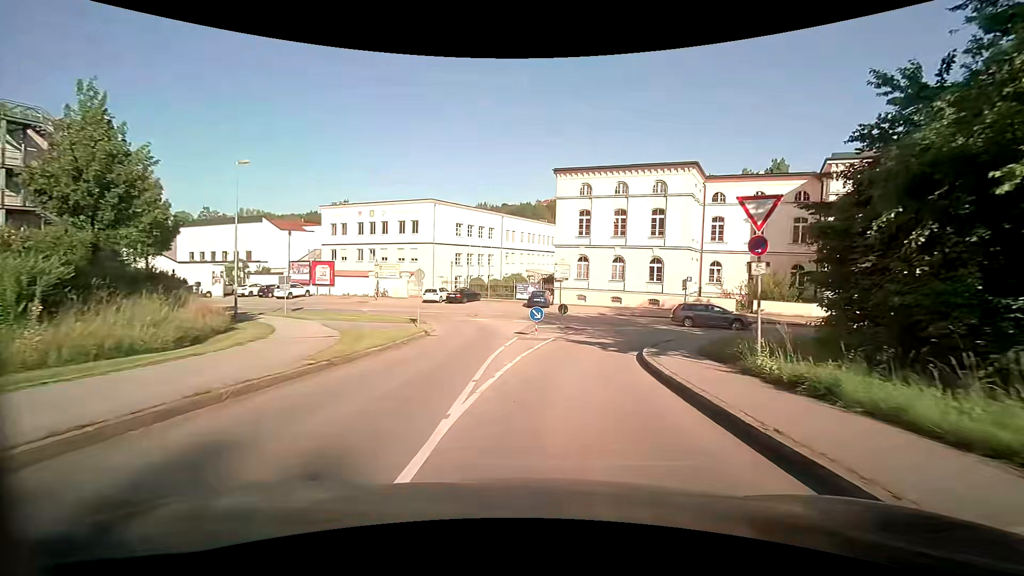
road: tertiary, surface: asphalt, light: Day
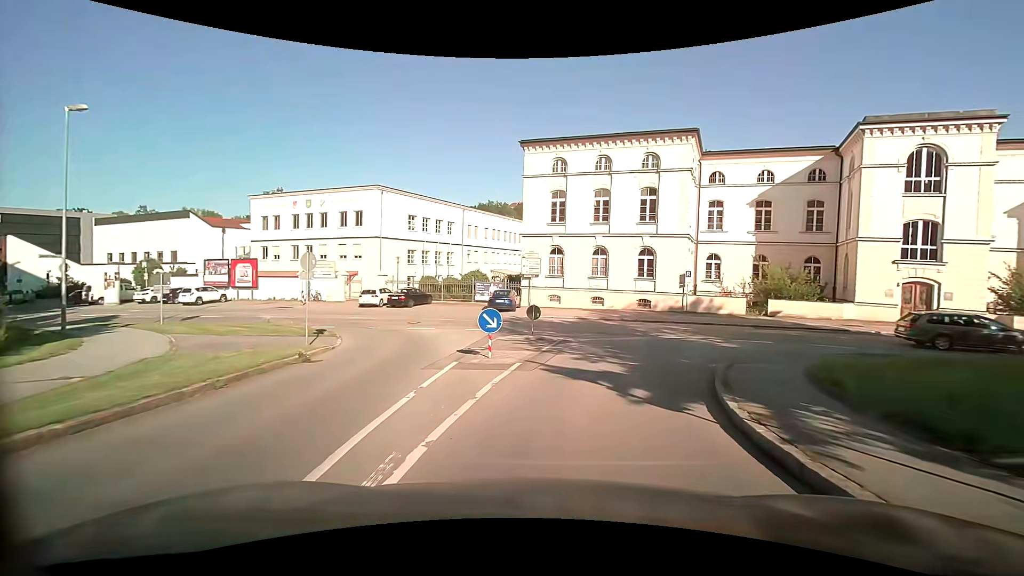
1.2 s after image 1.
(+0.3, +8.5) m; +4°
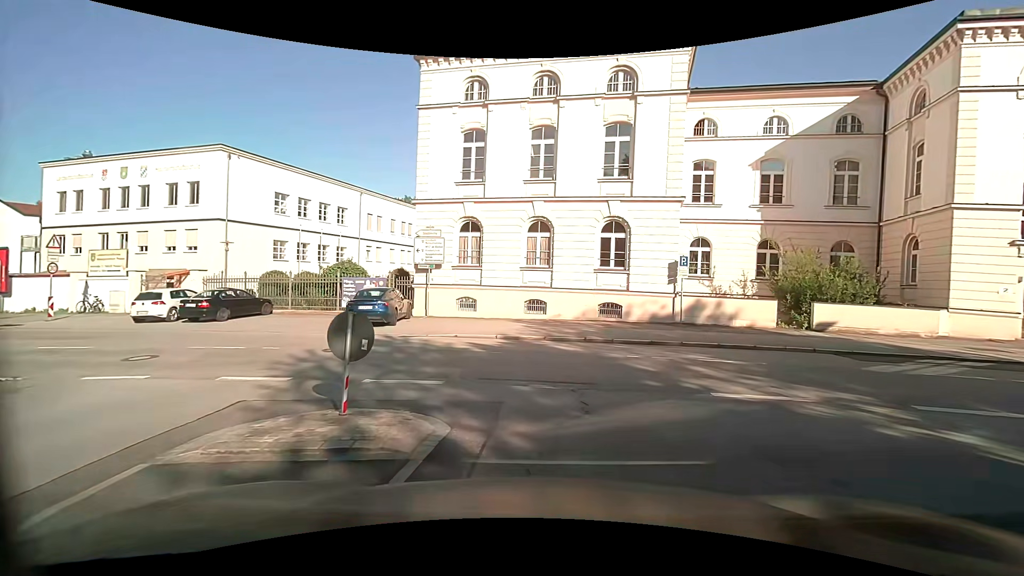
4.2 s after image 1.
(+1.0, +13.6) m; +8°
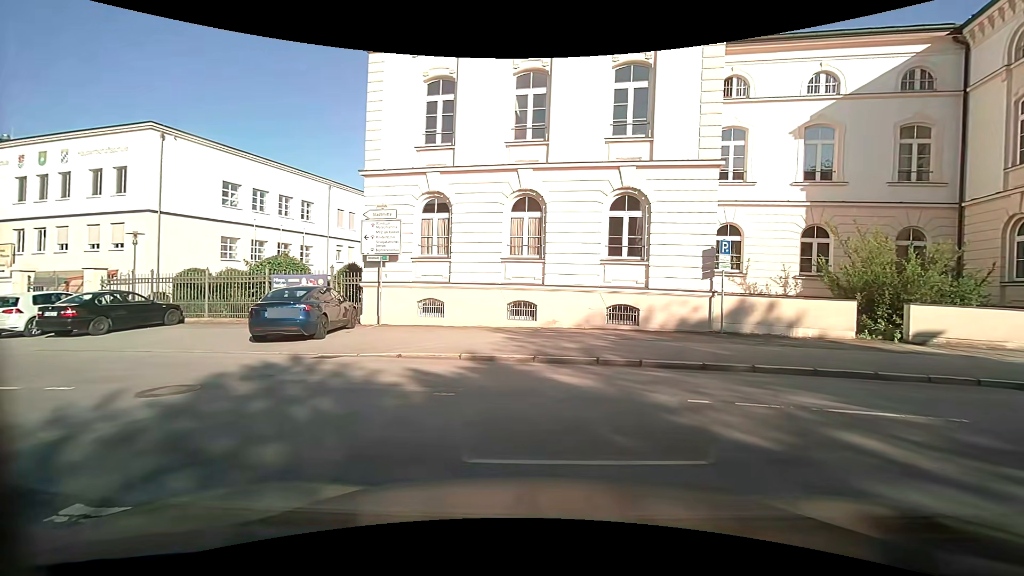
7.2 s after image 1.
(+0.1, +5.3) m; +1°
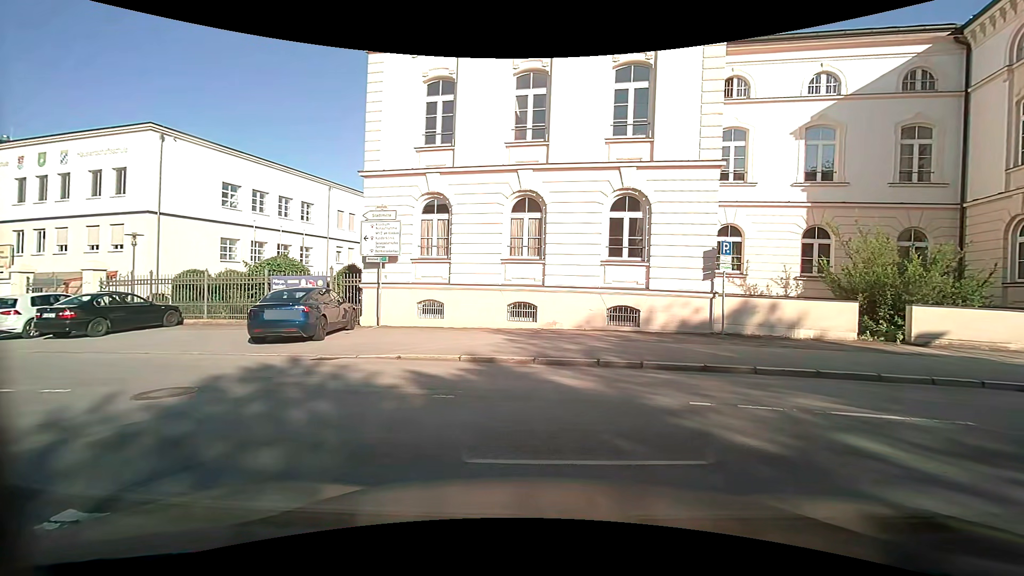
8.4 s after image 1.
(0.0, +0.1) m; 0°
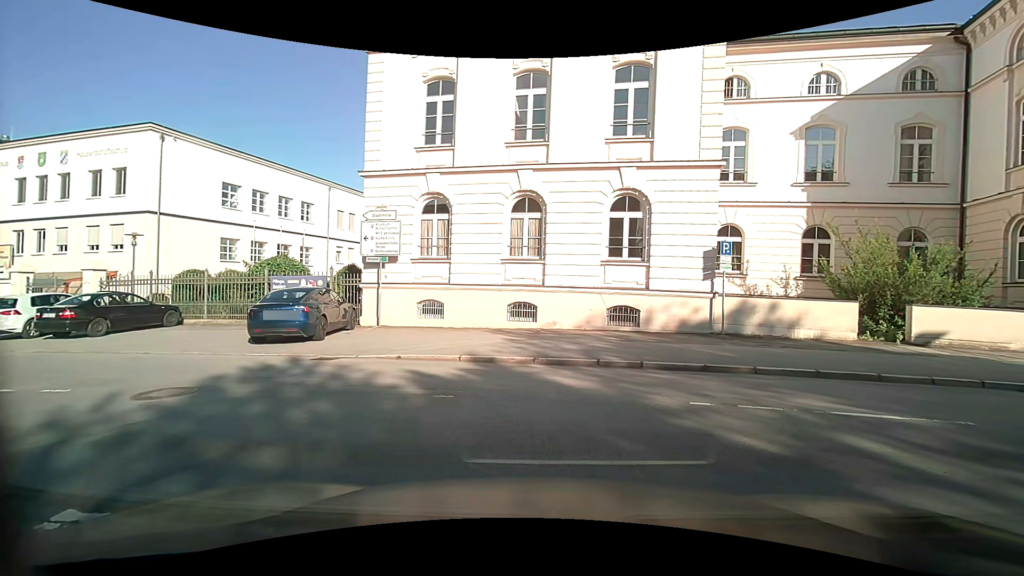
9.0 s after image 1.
(0.0, 0.0) m; 0°
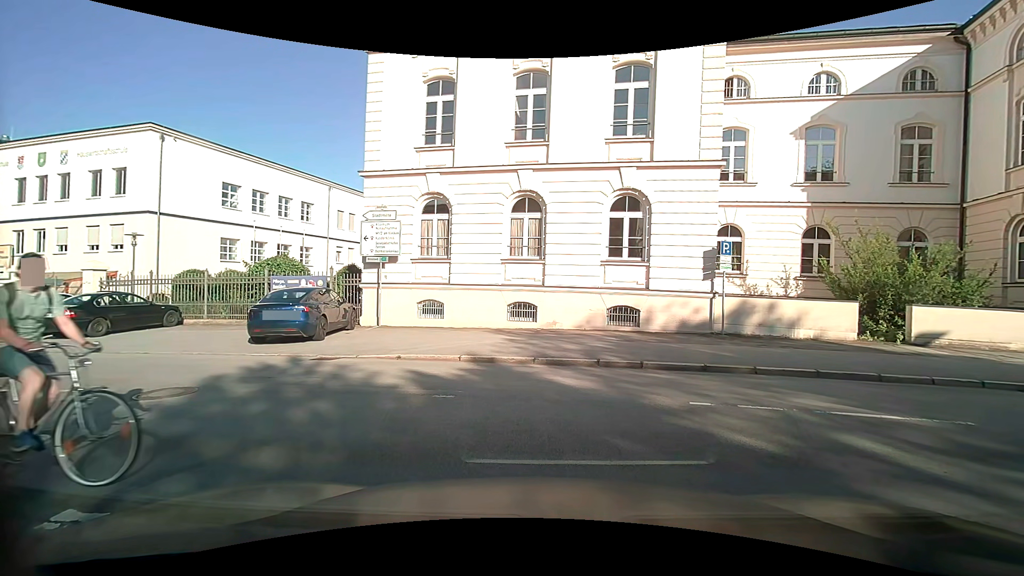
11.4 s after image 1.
(0.0, 0.0) m; 0°
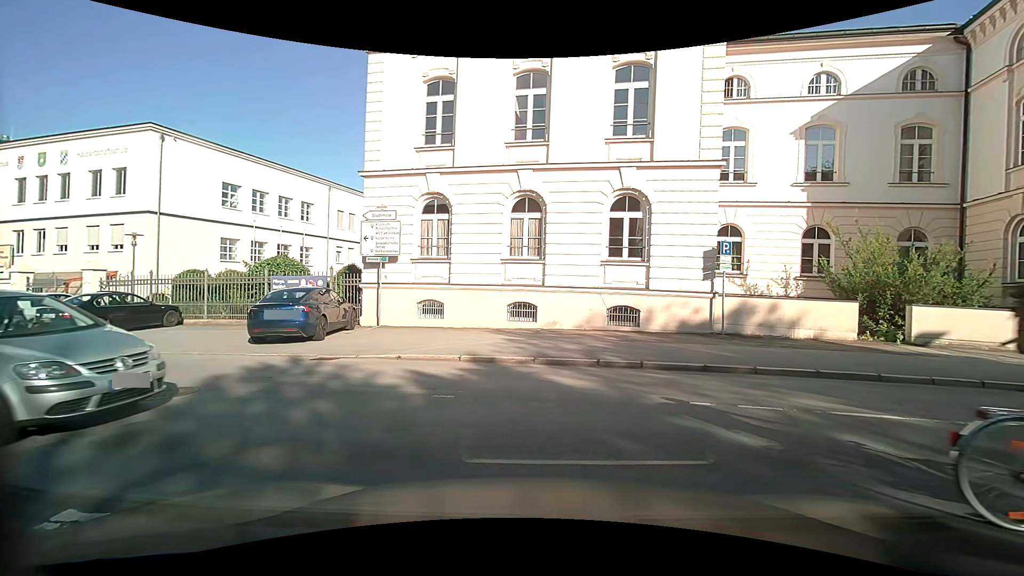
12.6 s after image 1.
(0.0, 0.0) m; 0°
(-3, +9) (-12, +13) (-22, +15) (-32, +16) (-42, +17) (-52, +17) (-62, +17) (-72, +17) (-82, +17) (-92, +16) m
